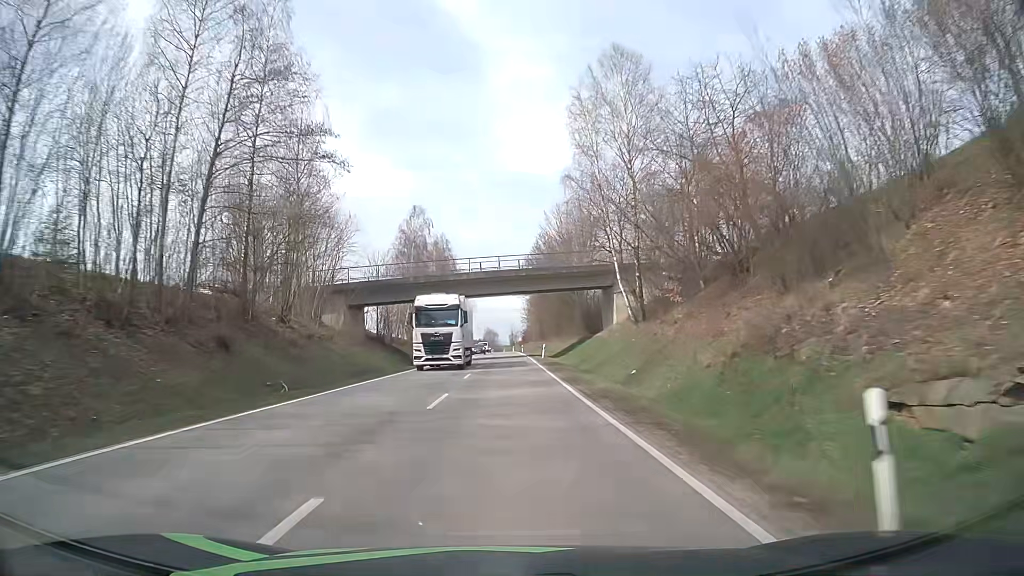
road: secondary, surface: asphalt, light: Day
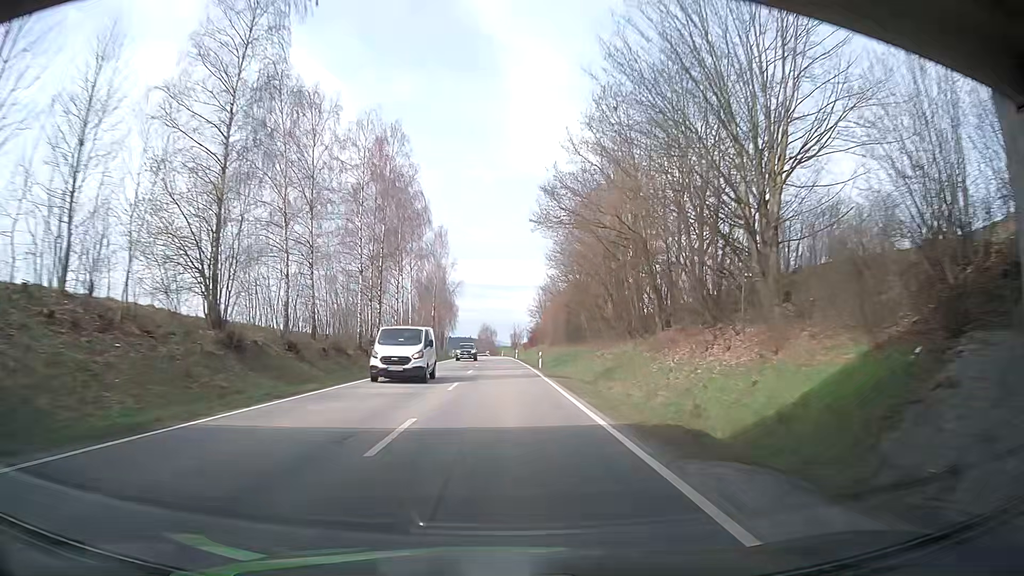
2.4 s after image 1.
(0.0, +53.8) m; -1°
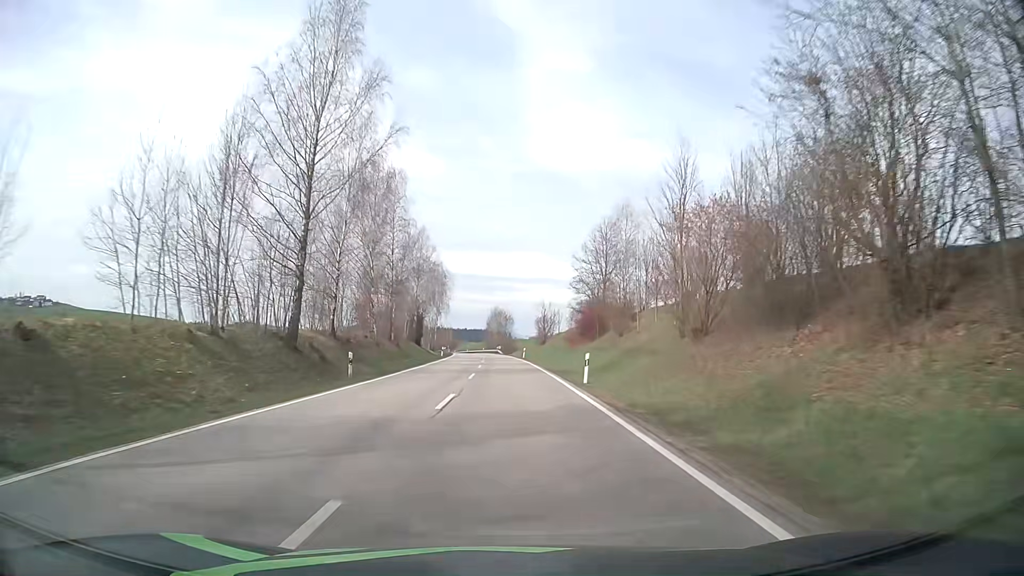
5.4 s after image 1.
(-0.2, +67.0) m; -1°
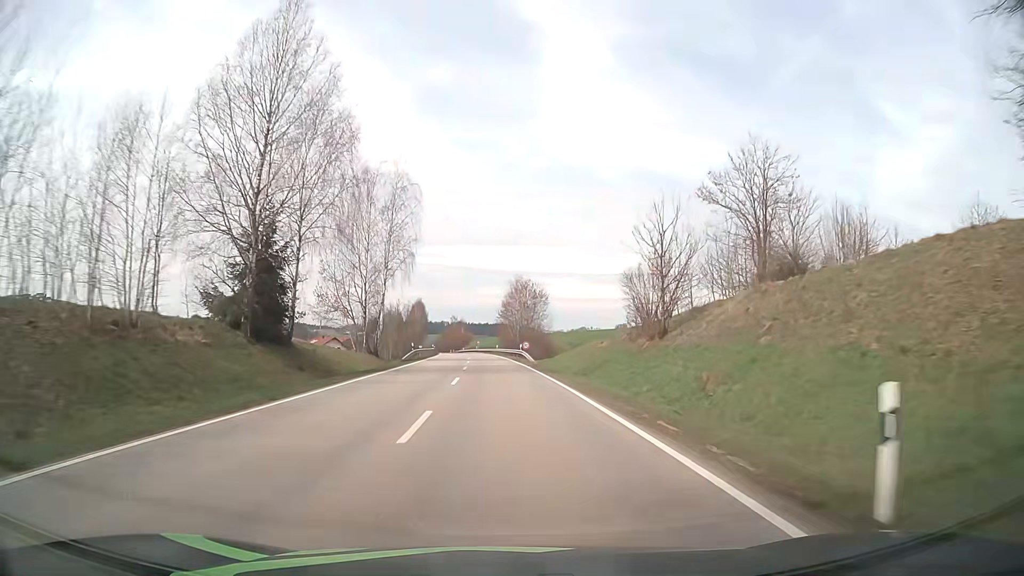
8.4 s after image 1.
(-0.5, +64.9) m; -1°
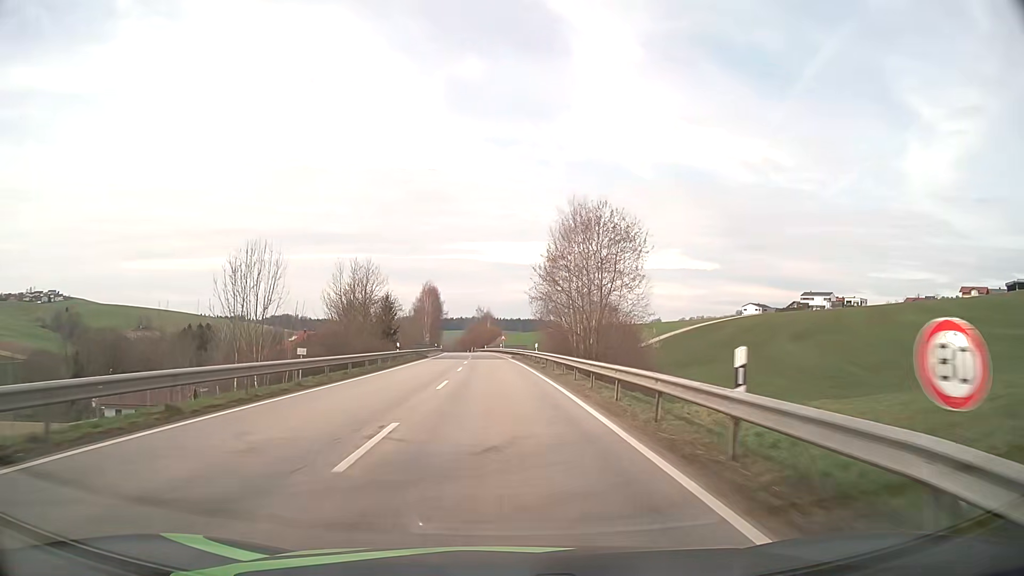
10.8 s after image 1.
(-1.2, +50.2) m; -3°
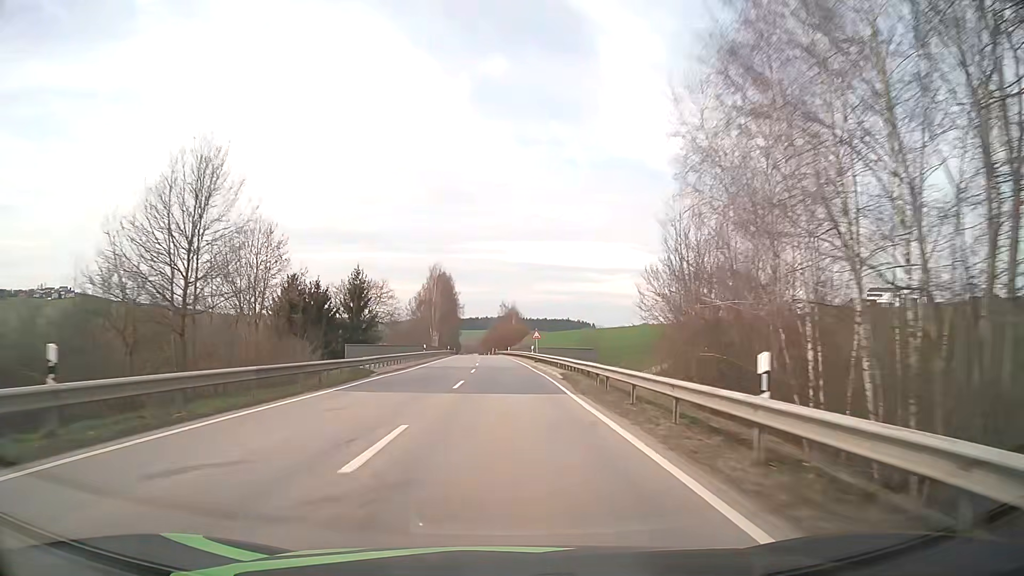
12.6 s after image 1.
(-0.8, +36.2) m; -2°
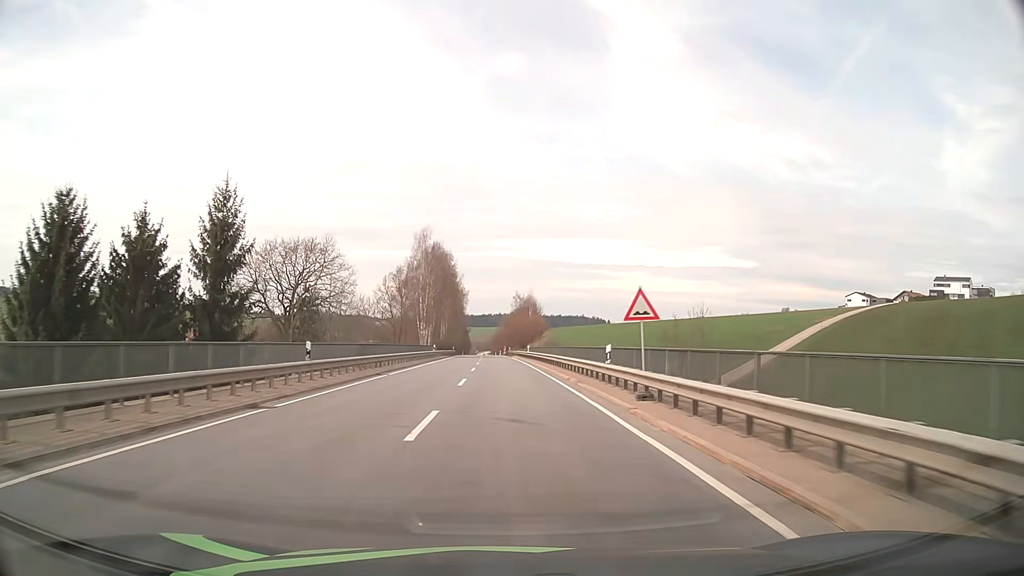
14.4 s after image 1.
(-0.5, +36.0) m; -1°
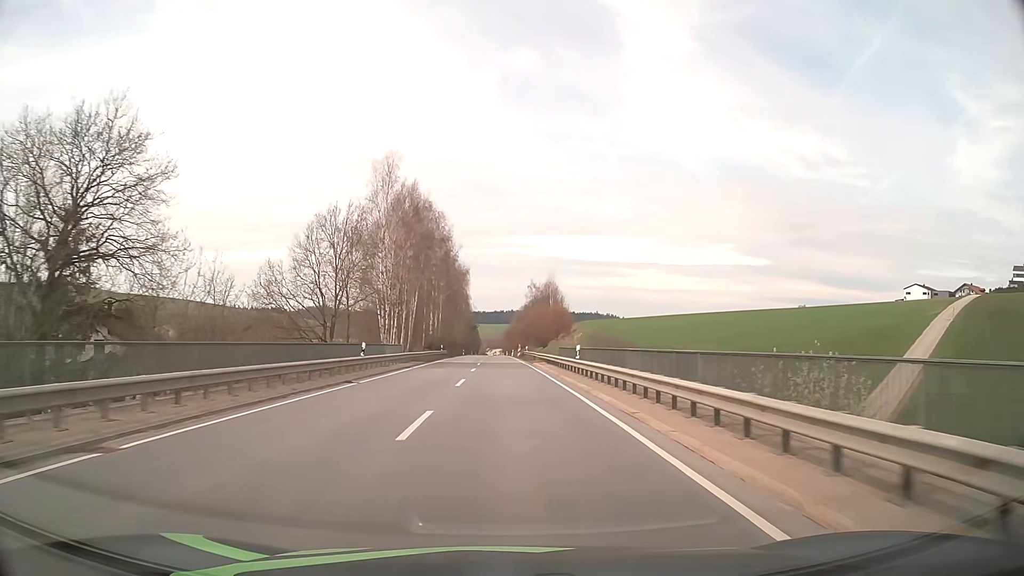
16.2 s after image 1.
(-0.3, +36.3) m; -1°
(0, +10) (0, +20) (0, +30) (0, +40) (0, +50) (-1, +60) (-1, +70) (-1, +80) (-1, +90) (-1, +100) m
